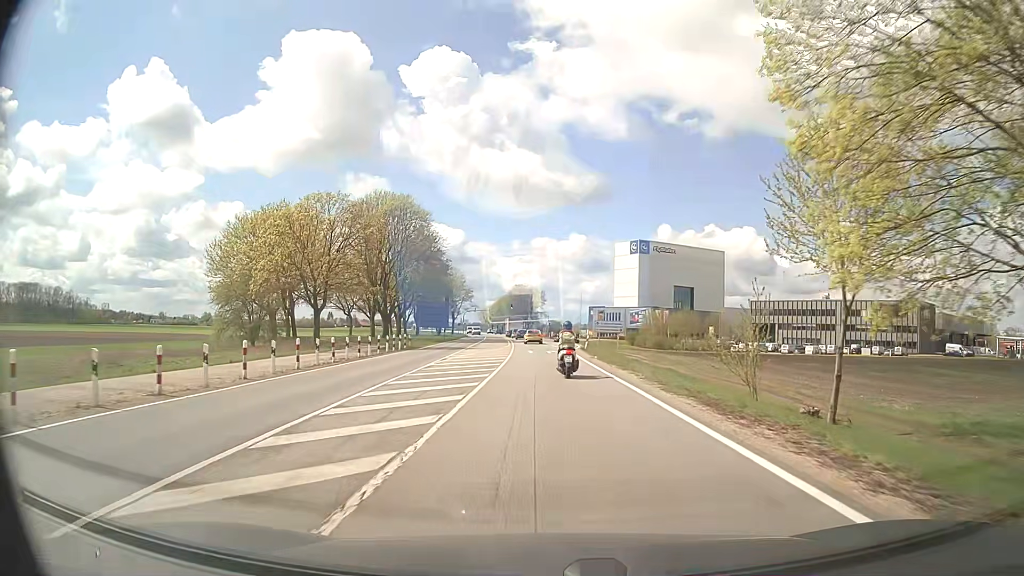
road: secondary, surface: asphalt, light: Day
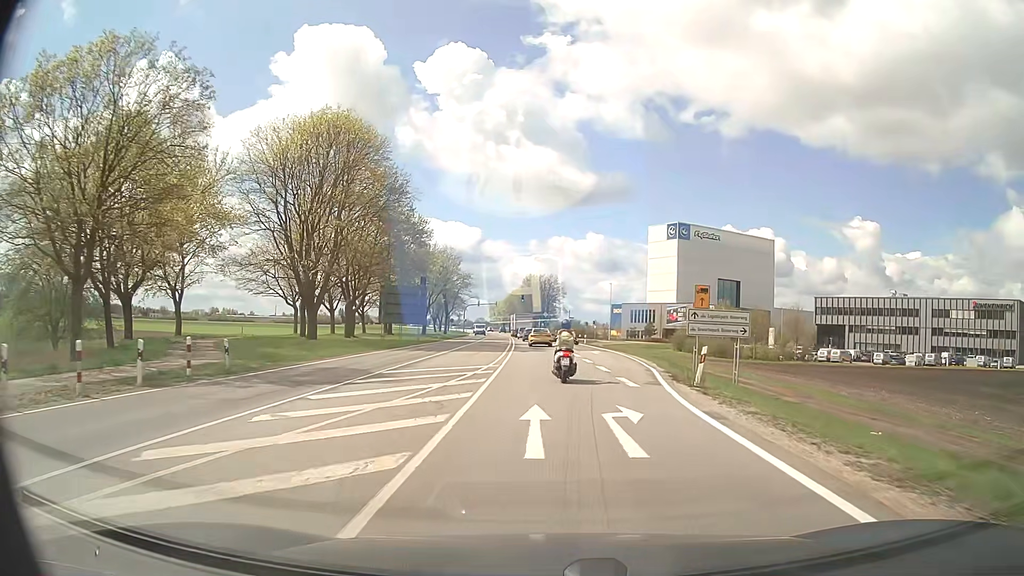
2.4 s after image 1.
(-0.5, +32.4) m; -1°
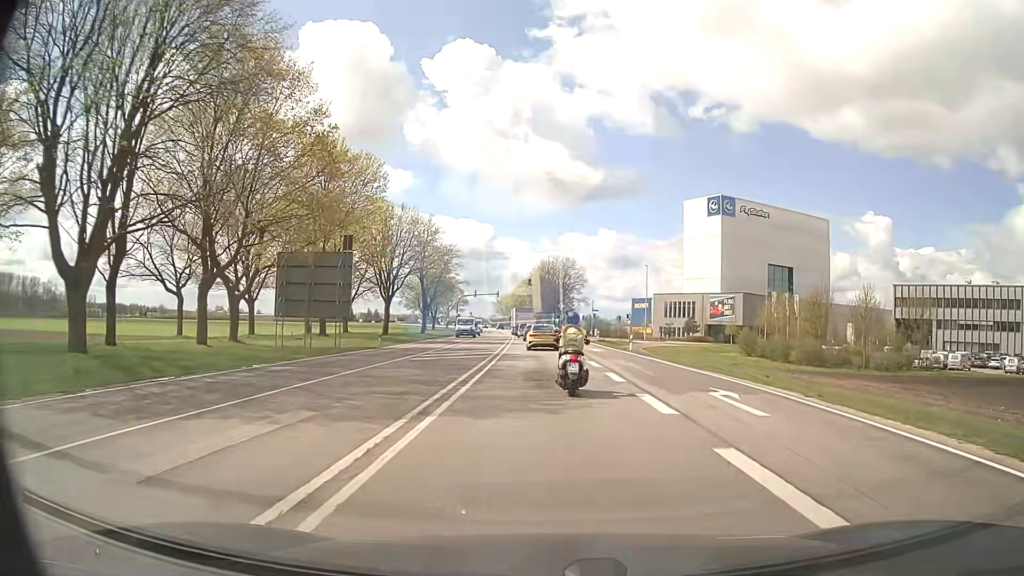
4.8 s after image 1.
(-0.2, +29.7) m; -1°
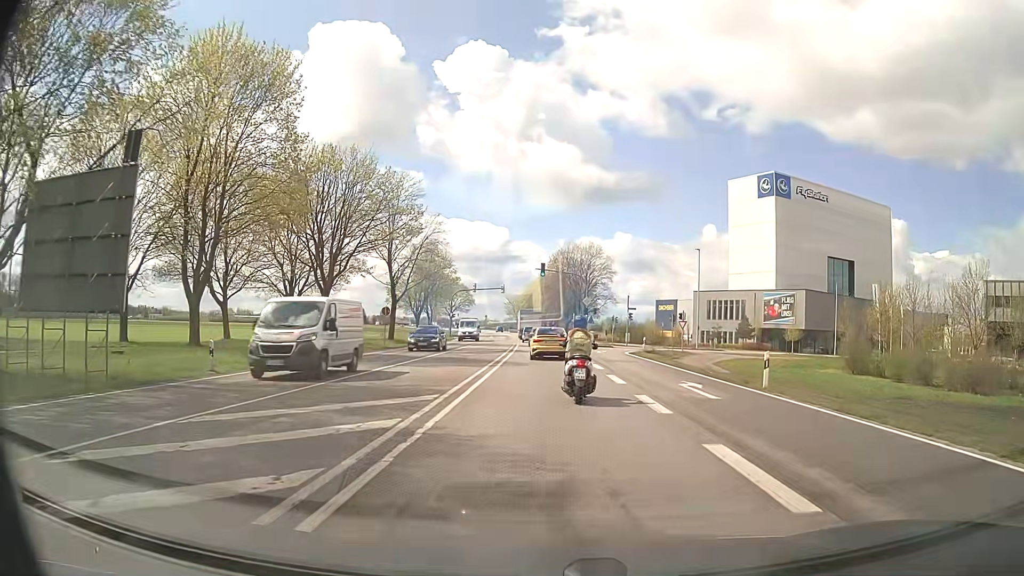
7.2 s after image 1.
(-0.3, +23.2) m; -1°
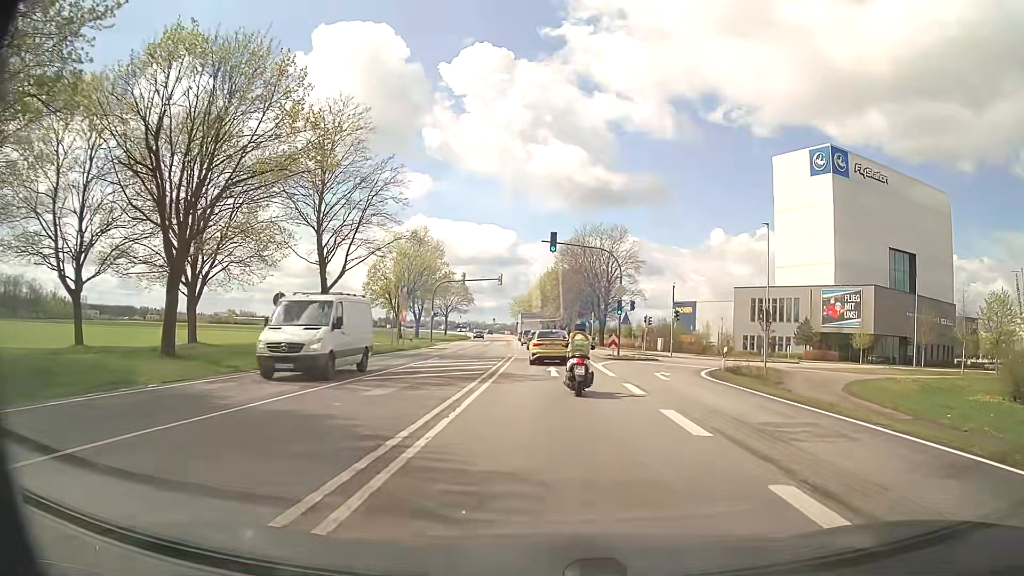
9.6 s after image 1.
(-0.2, +20.1) m; -1°
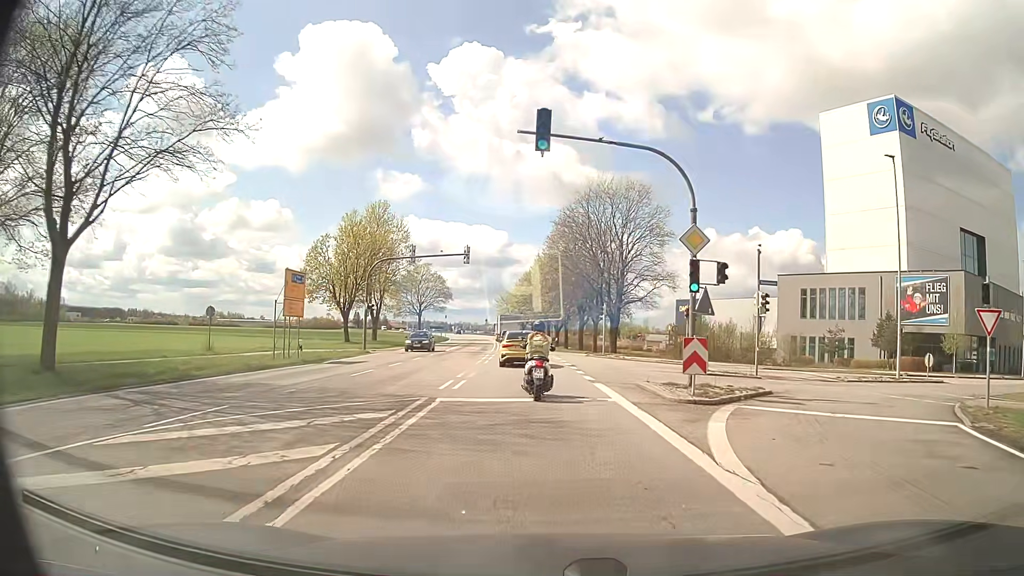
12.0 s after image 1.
(+0.2, +21.7) m; 0°
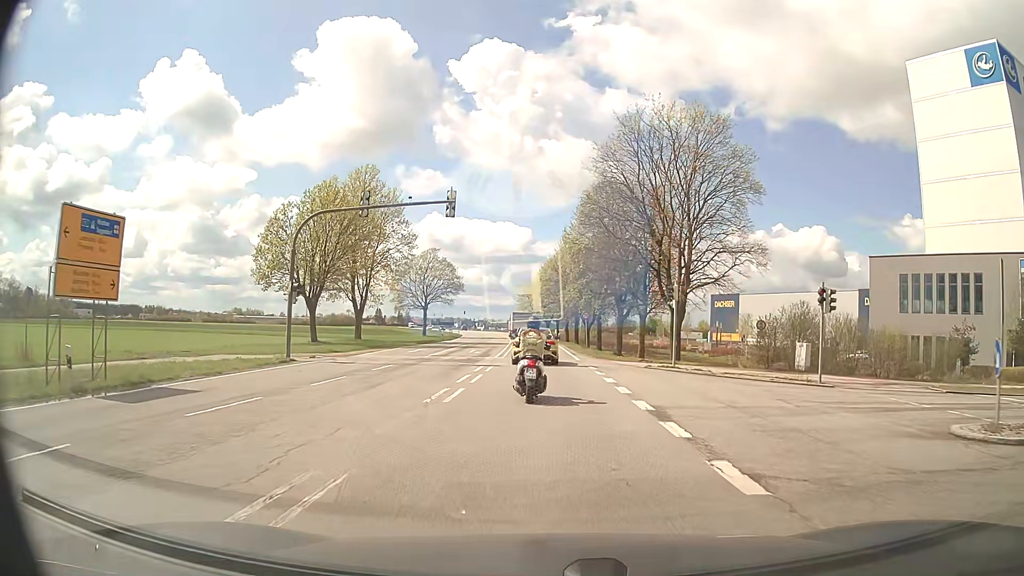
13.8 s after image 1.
(-0.3, +17.2) m; -2°
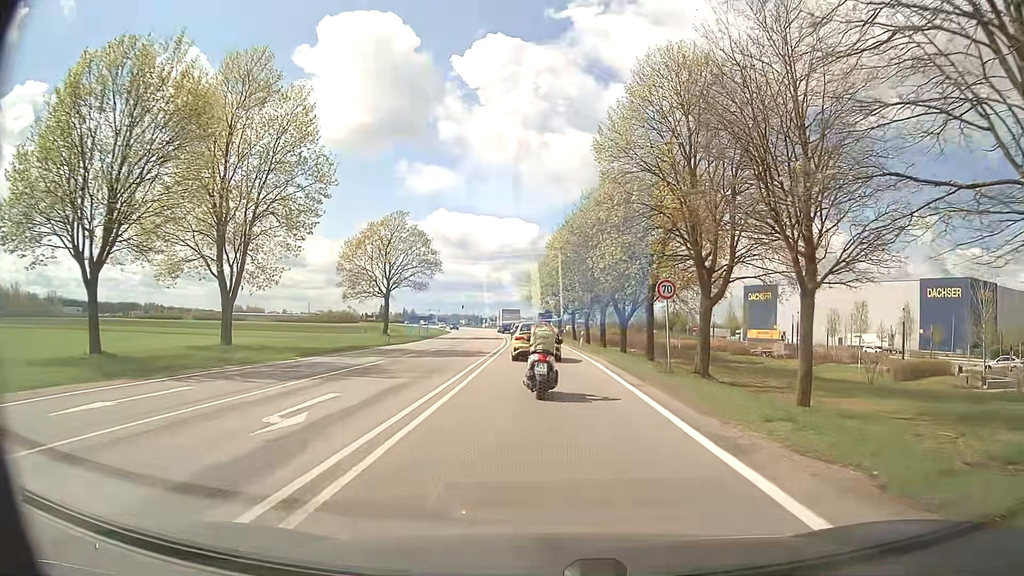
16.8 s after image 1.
(-0.4, +29.9) m; 0°
(0, +10) (0, +20) (-1, +30) (-1, +40) (-1, +50) (-2, +60) (-3, +70) (-3, +80) (-4, +90) (-5, +100) m
